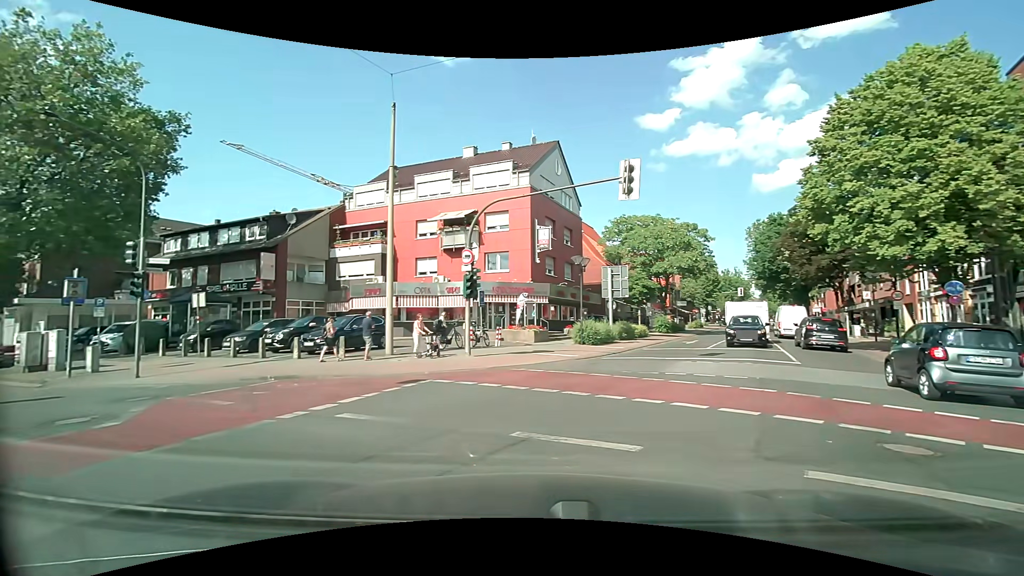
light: Day
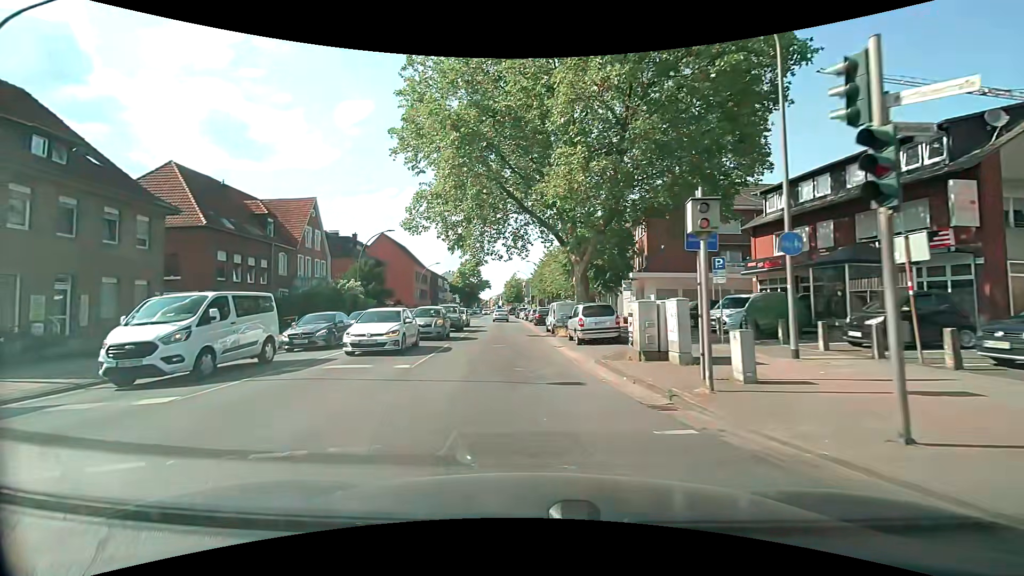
(-7.7, +10.7) m; -57°
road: primary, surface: asphalt
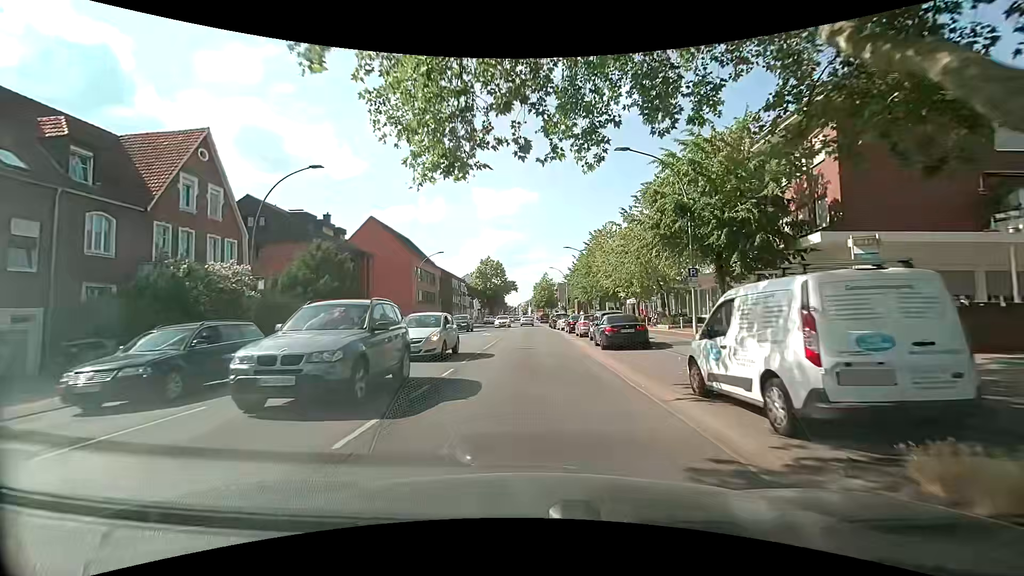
(-1.3, +23.0) m; -3°
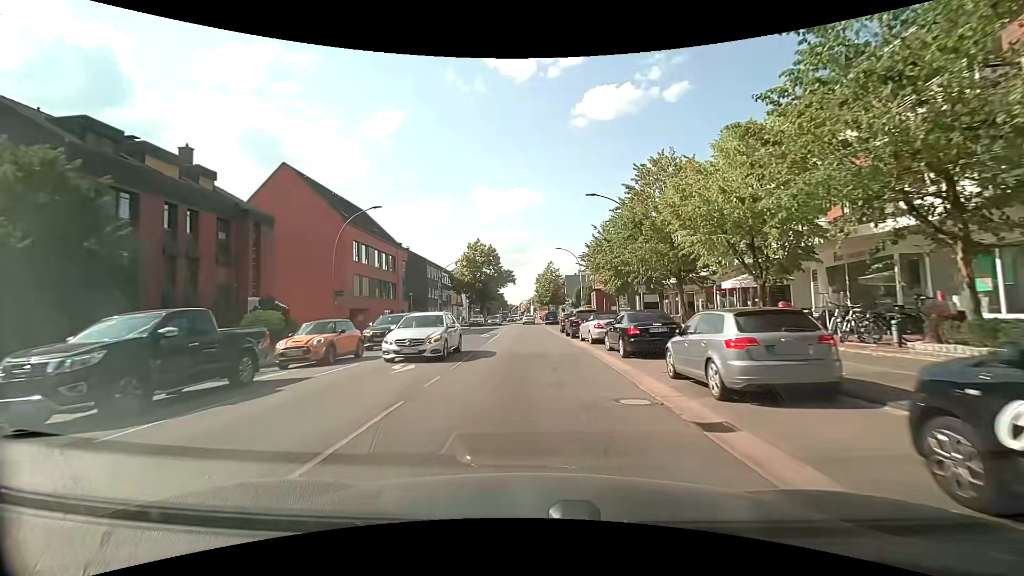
(-0.1, +23.5) m; -1°
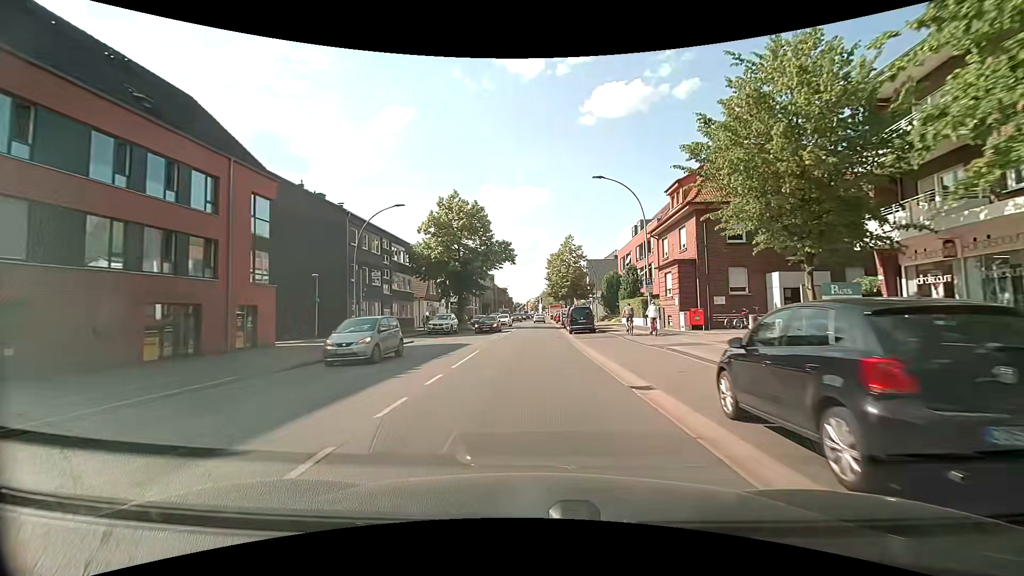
(+0.1, +32.8) m; 0°
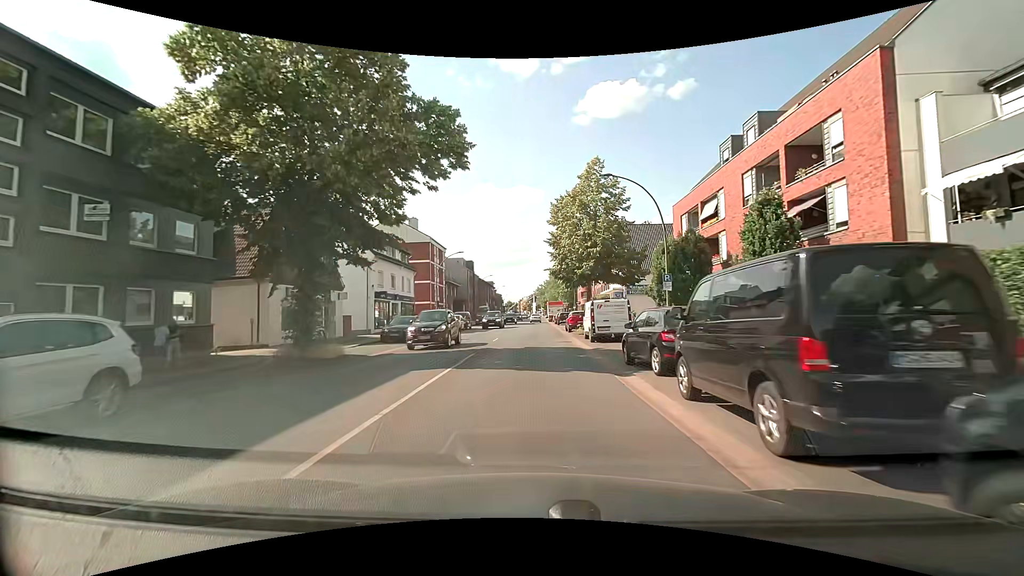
(+0.2, +34.4) m; +1°
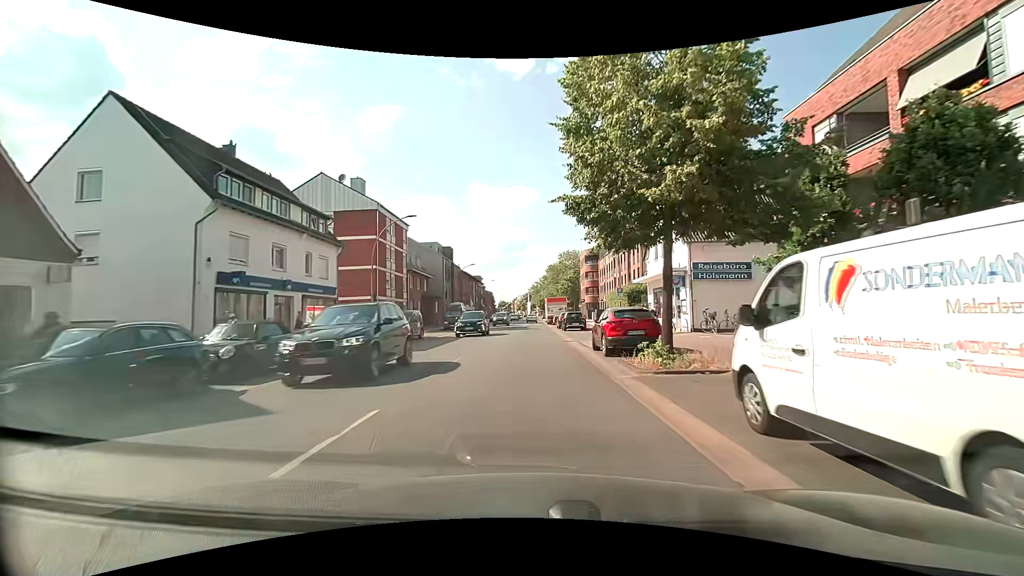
(+0.2, +20.9) m; 0°
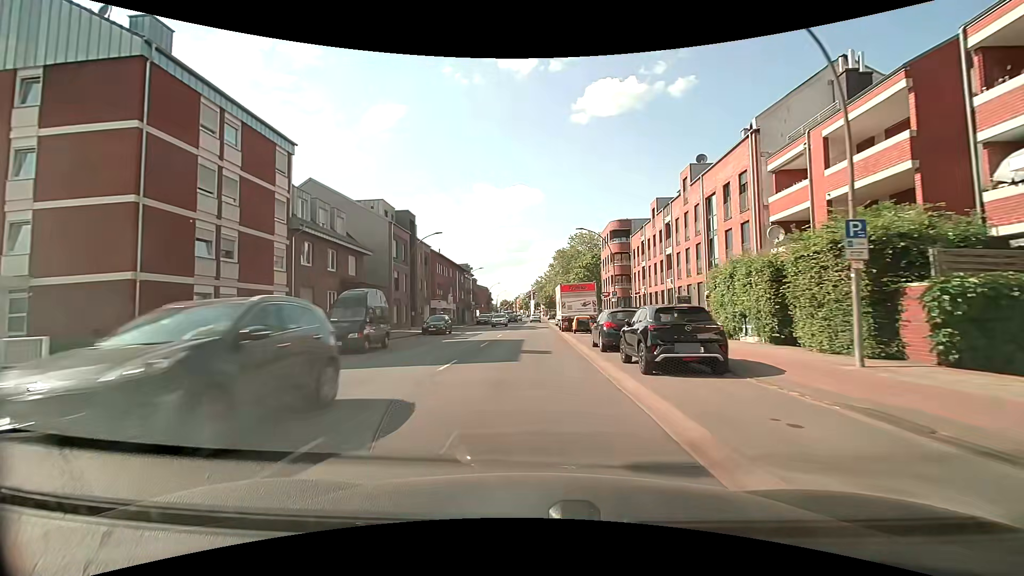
(+0.2, +28.4) m; 0°
(0, +10) (0, +20) (0, +30) (0, +40) (0, +50) (0, +60) (0, +70) (0, +80) (0, +90) (0, +100) m
